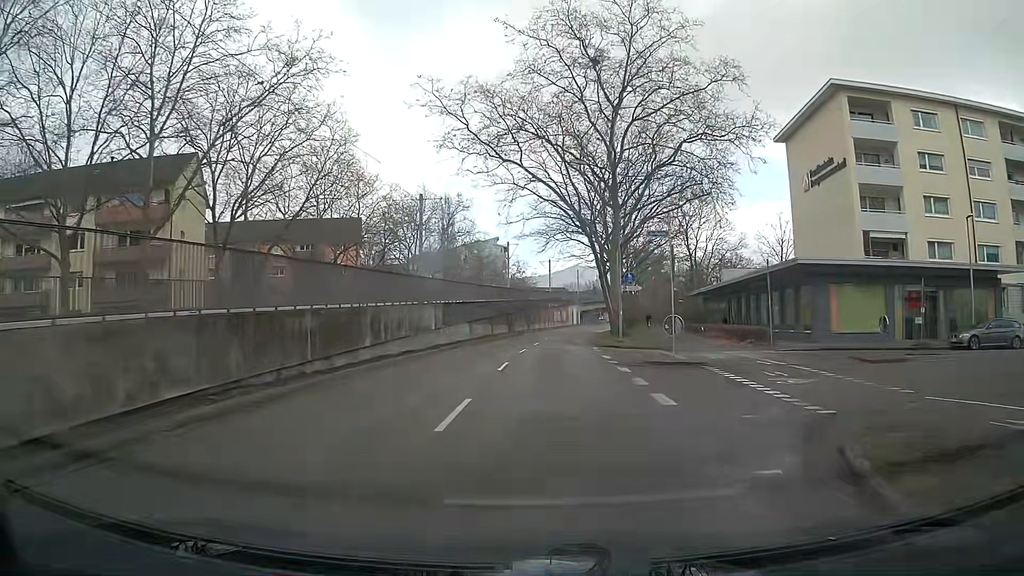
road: tertiary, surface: asphalt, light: Day
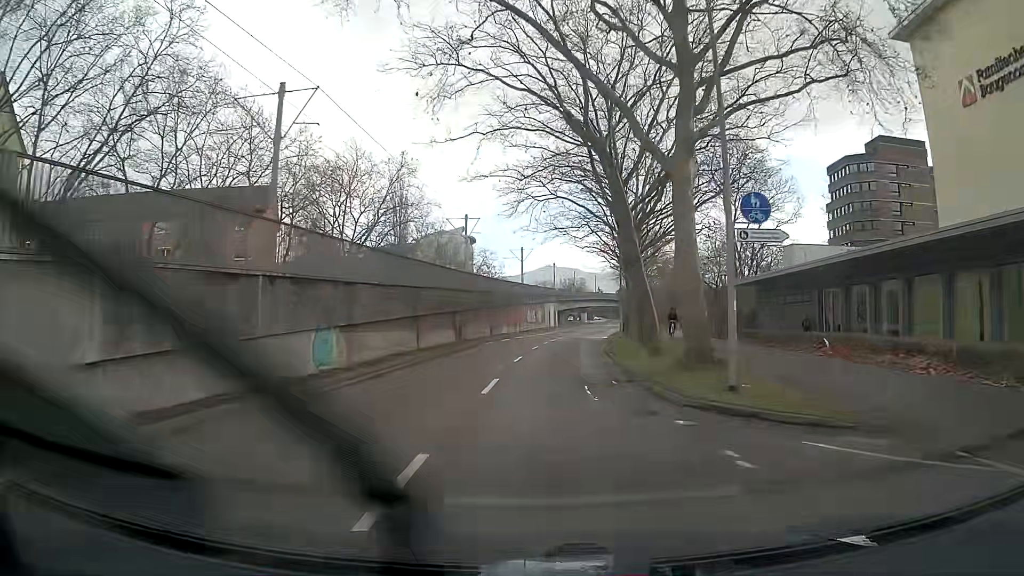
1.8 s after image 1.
(+0.6, +22.3) m; +3°
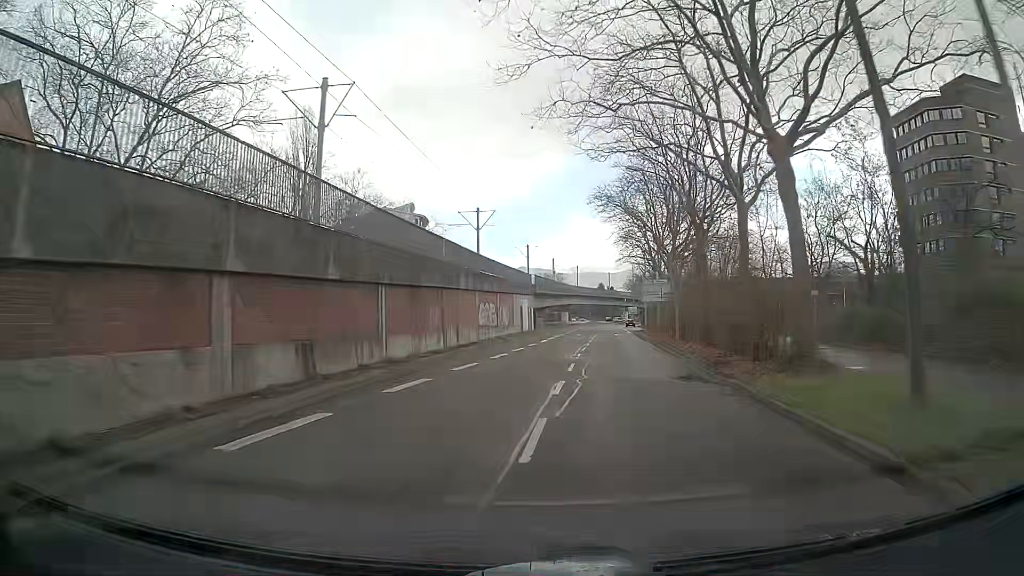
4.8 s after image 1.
(+0.9, +36.5) m; +2°
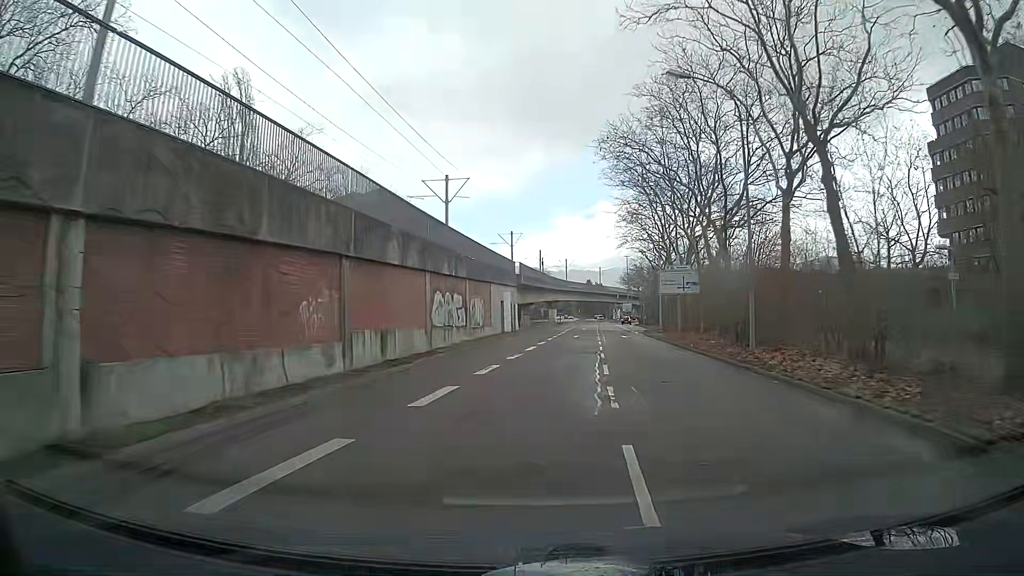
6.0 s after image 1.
(+0.2, +14.1) m; +2°
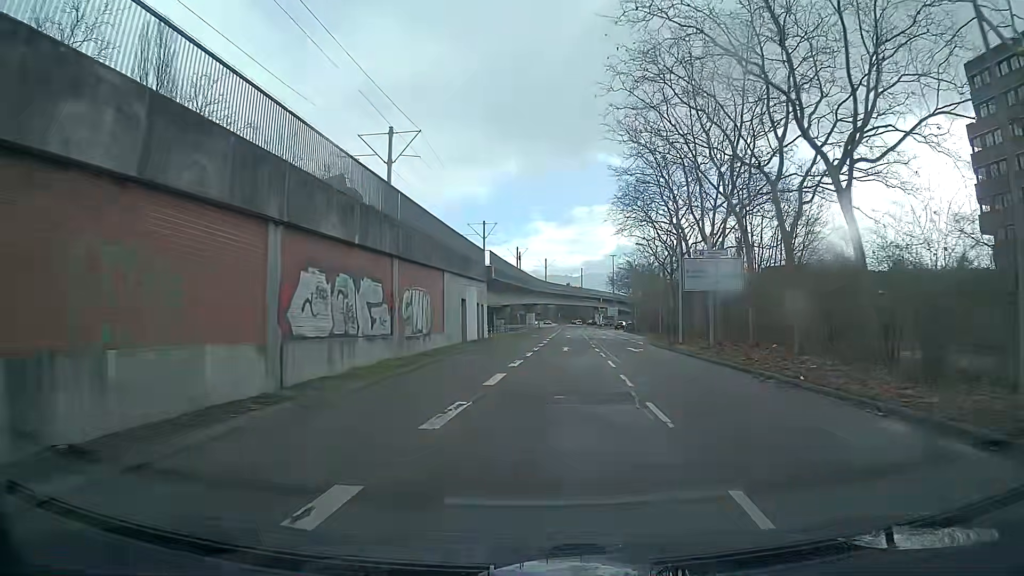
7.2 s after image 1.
(+0.2, +13.9) m; +1°
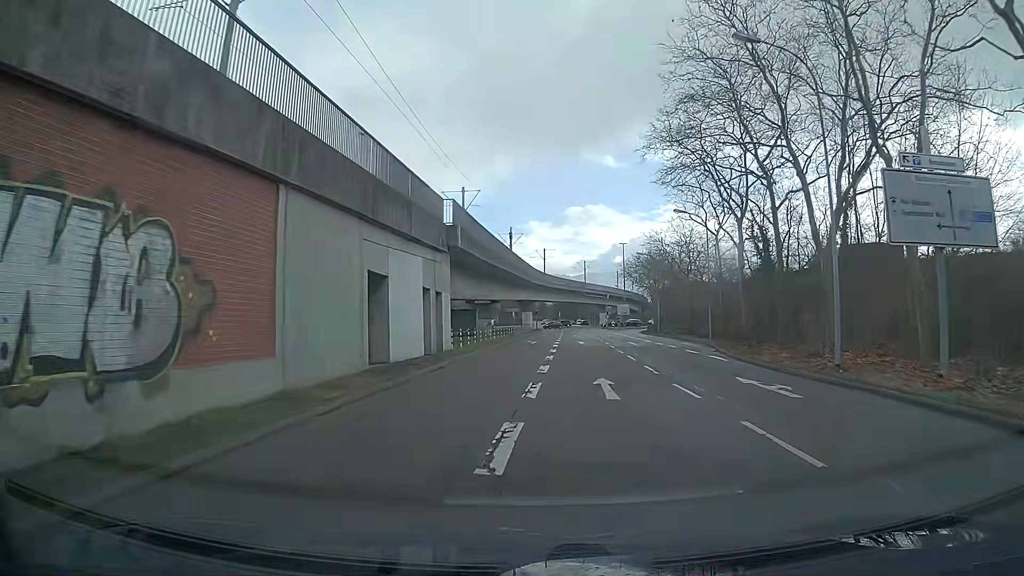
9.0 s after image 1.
(0.0, +20.5) m; 0°
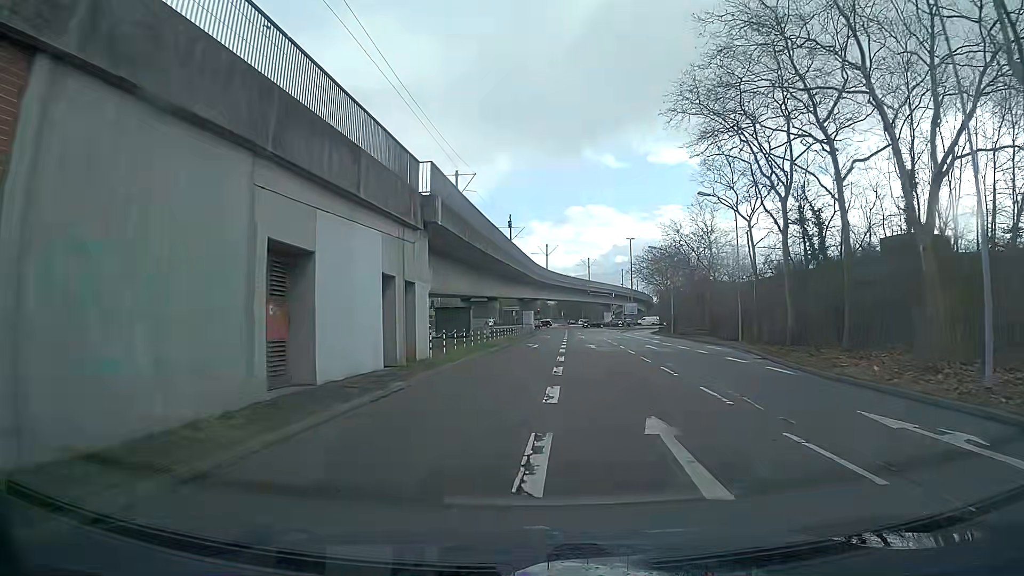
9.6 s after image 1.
(0.0, +6.7) m; 0°
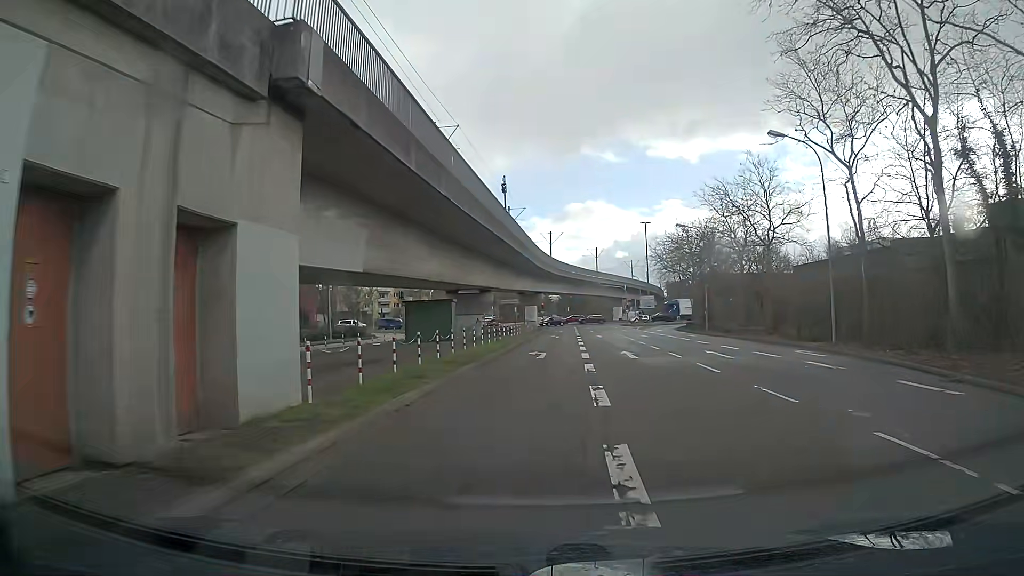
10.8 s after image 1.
(-0.1, +13.1) m; 0°
